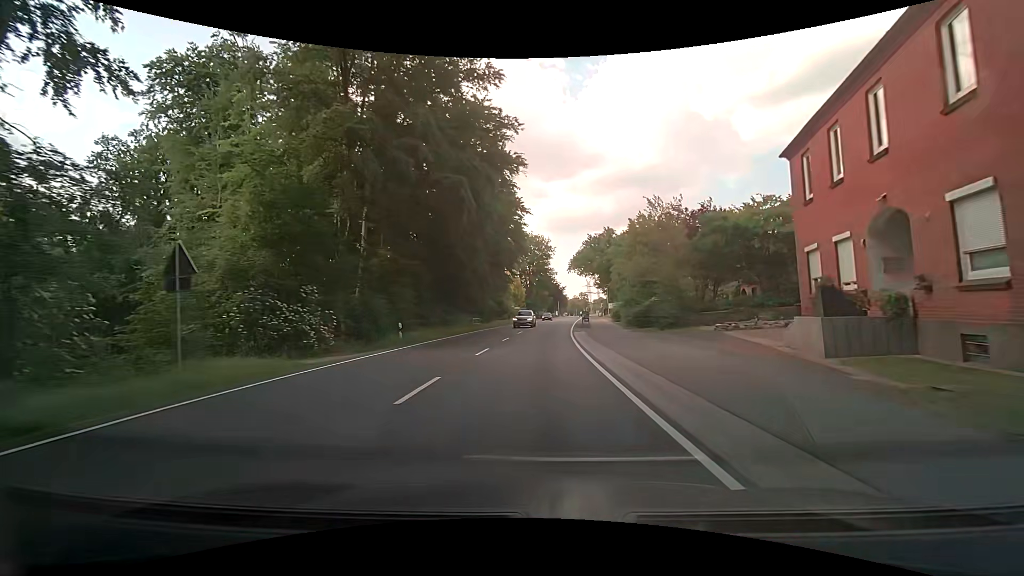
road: primary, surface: asphalt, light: Day
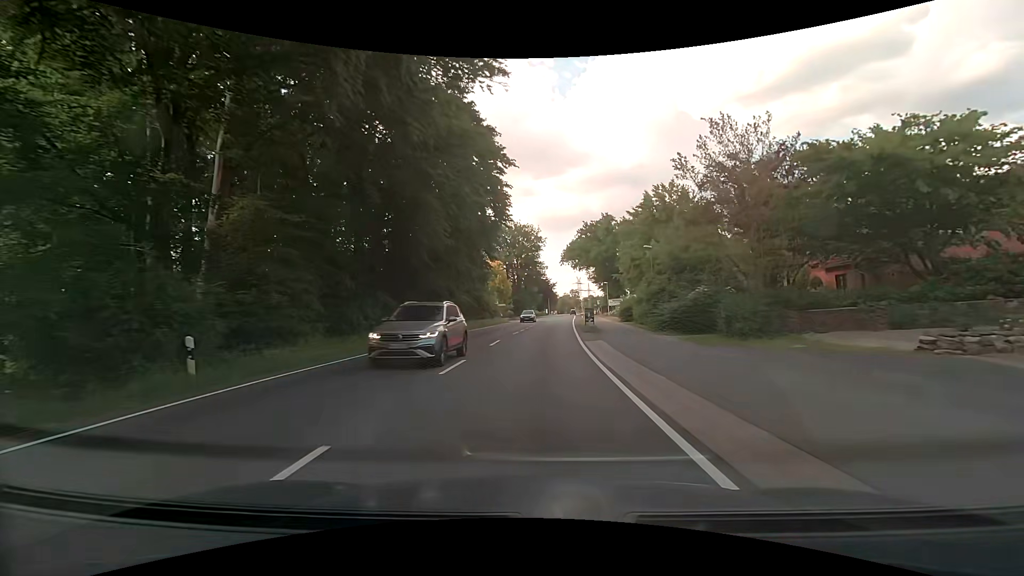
(0.0, +14.8) m; +1°
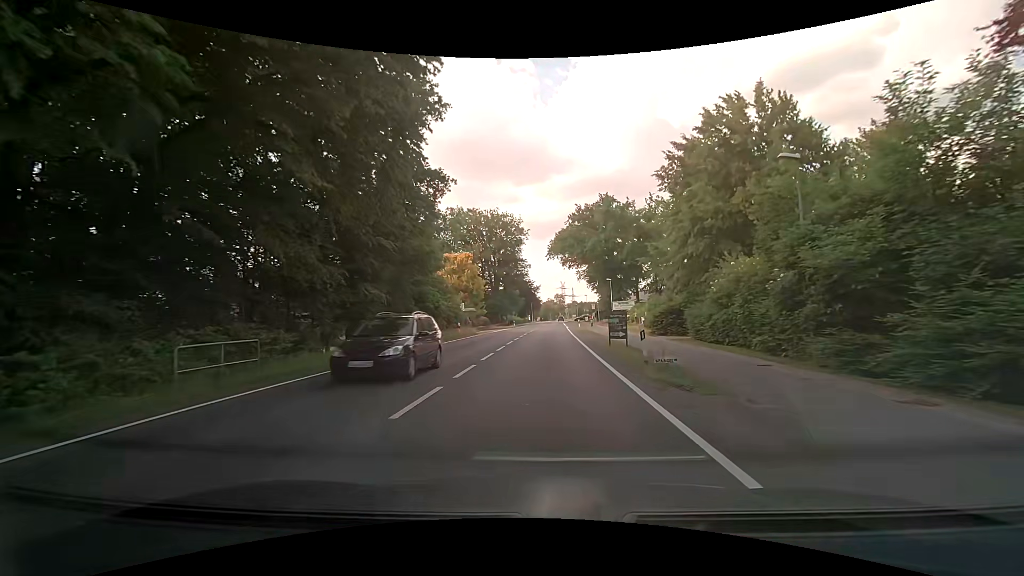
(+0.5, +22.4) m; +2°
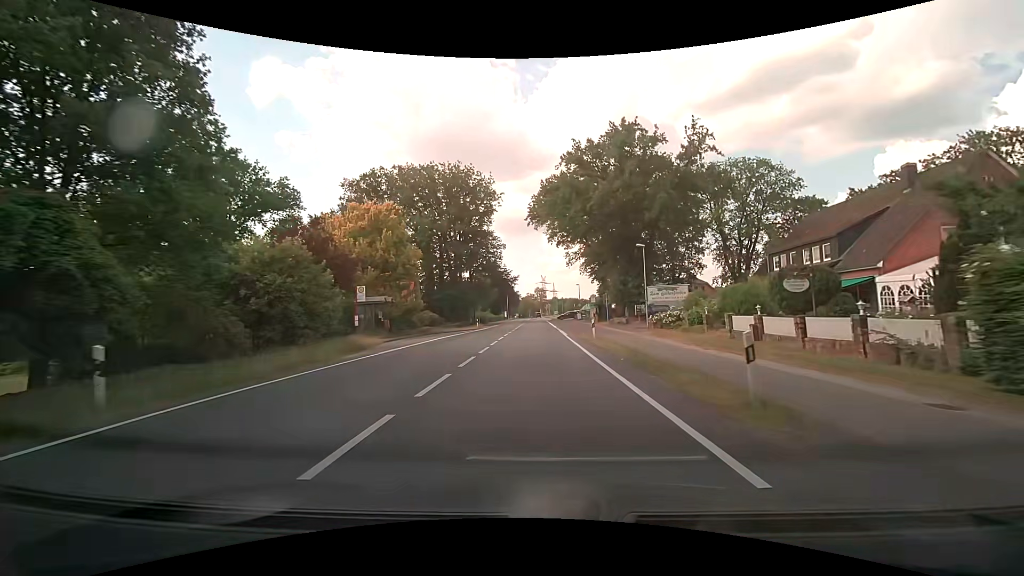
(+0.8, +30.1) m; +3°
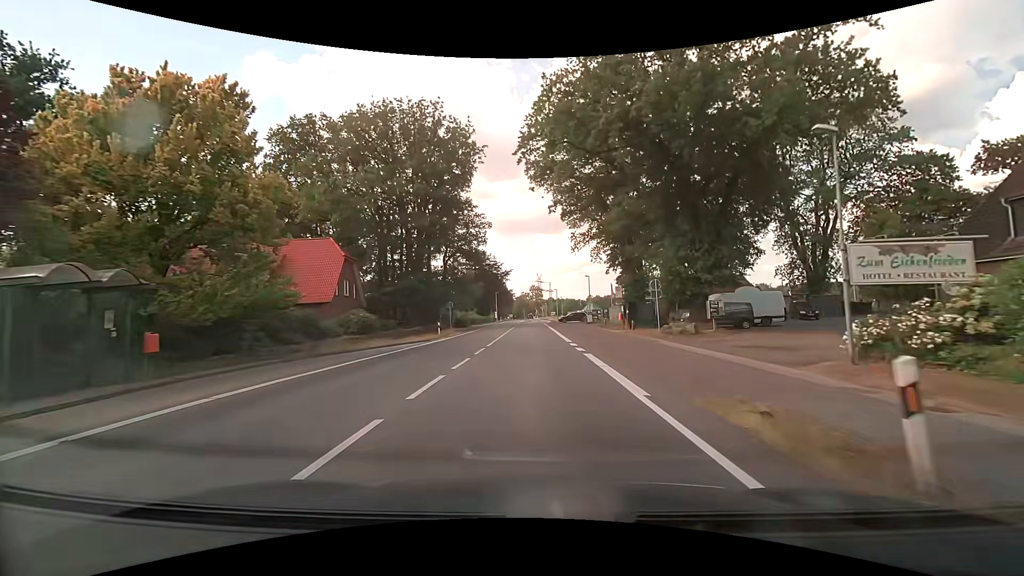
(0.0, +22.8) m; 0°
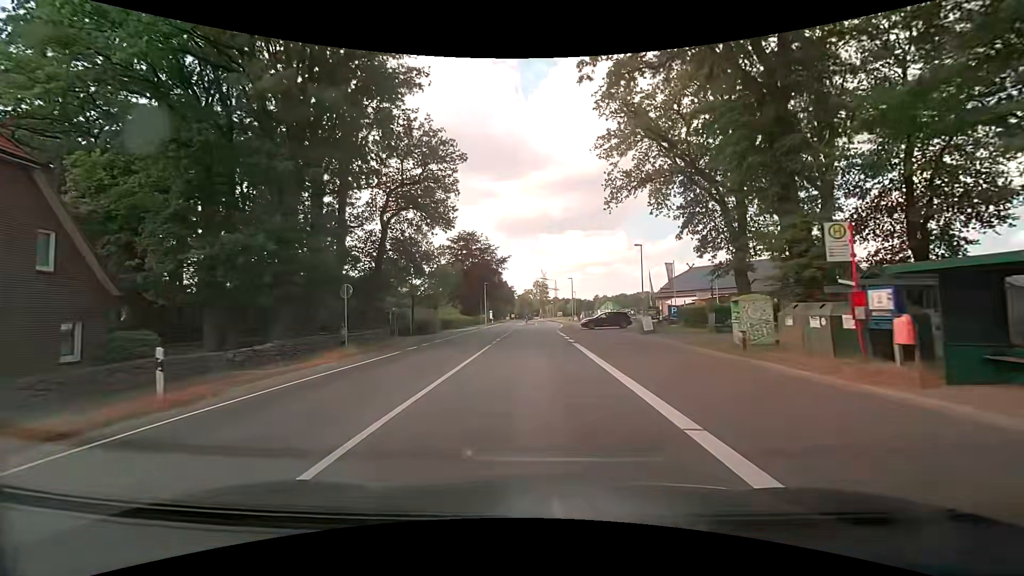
(-0.1, +30.4) m; -1°
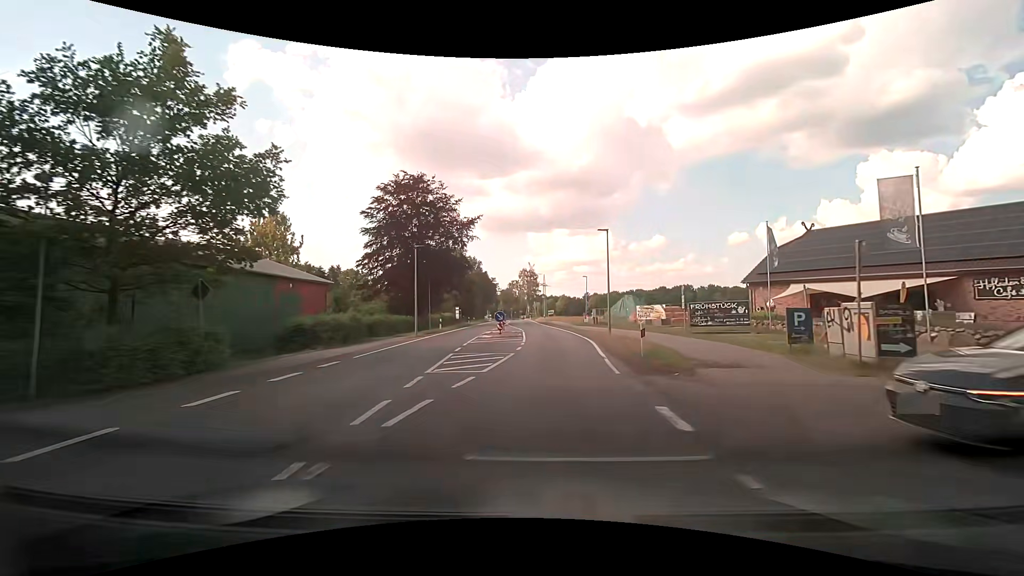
(+0.5, +38.0) m; +2°
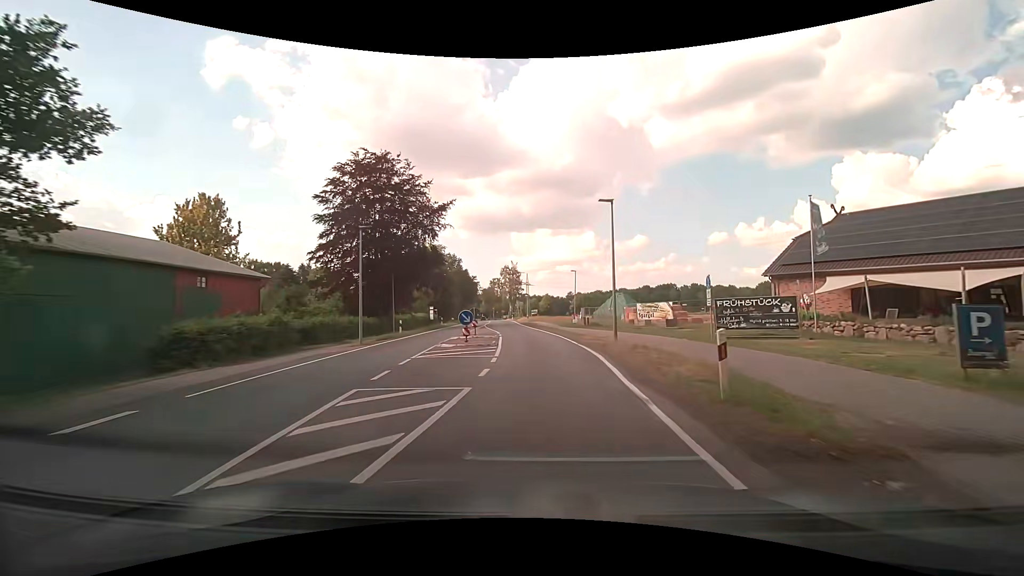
(+0.2, +7.6) m; +2°
(0, +10) (0, +20) (0, +30) (-1, +40) (-2, +50) (-3, +60) (-4, +70) (-5, +80) (-6, +90) (-7, +100) m
